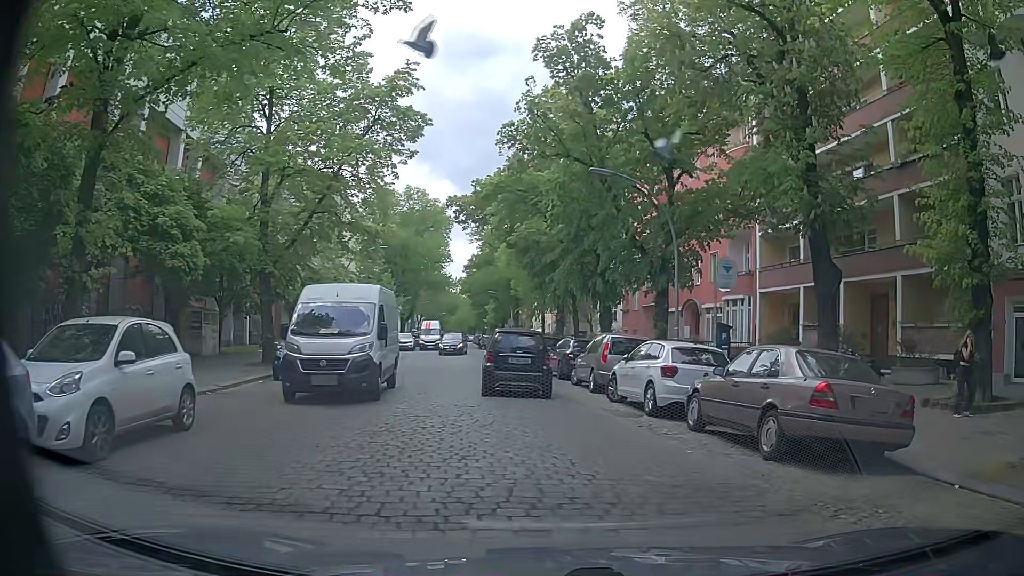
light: Day
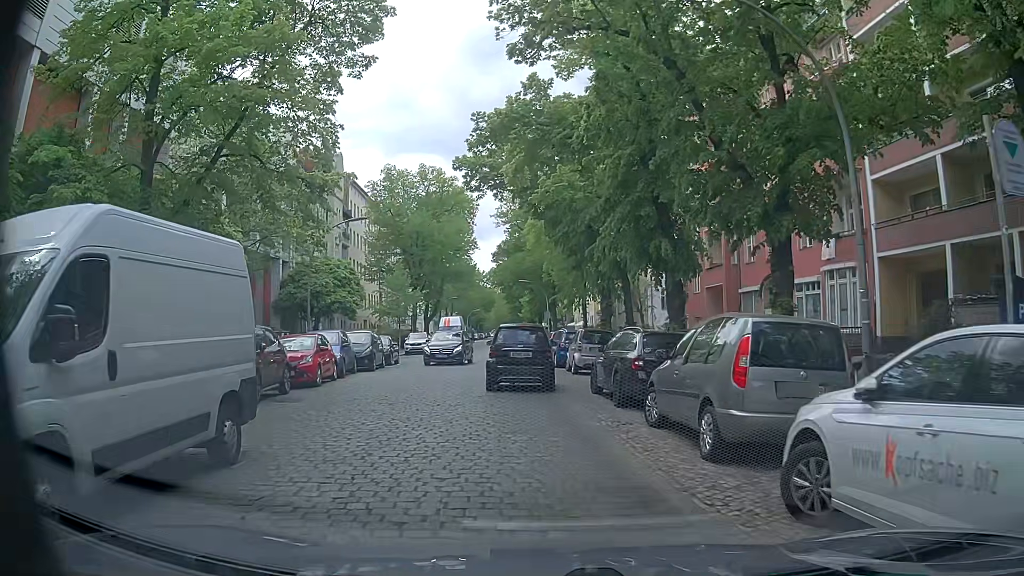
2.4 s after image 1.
(+0.4, +10.7) m; -2°
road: residential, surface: sett
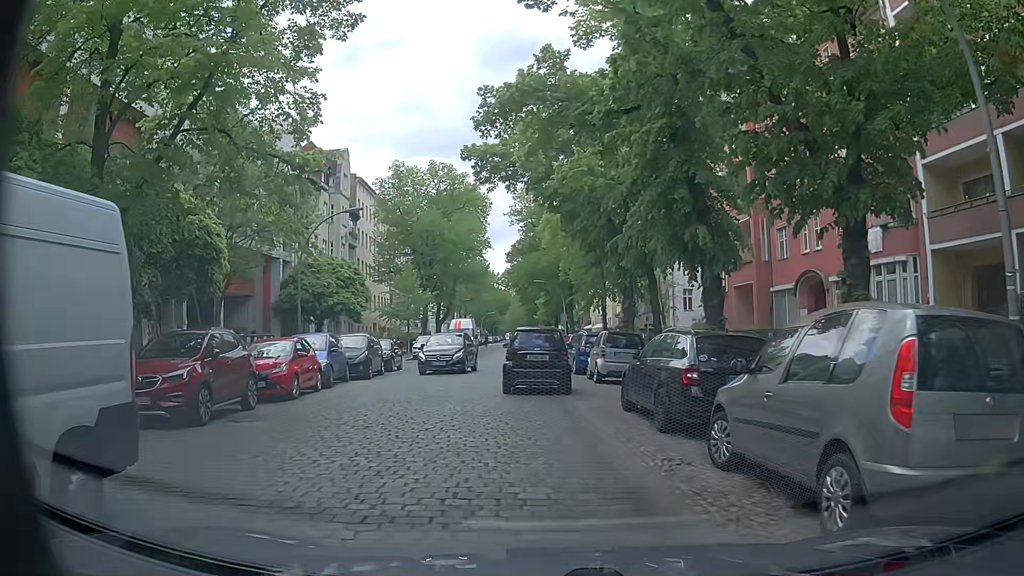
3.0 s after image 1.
(0.0, +3.0) m; -1°
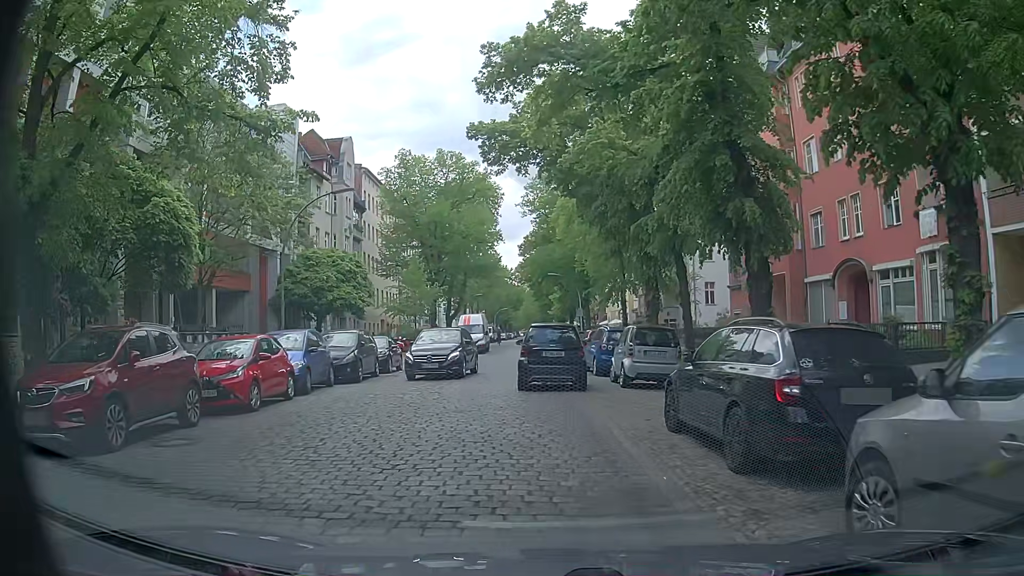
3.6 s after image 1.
(0.0, +3.1) m; 0°
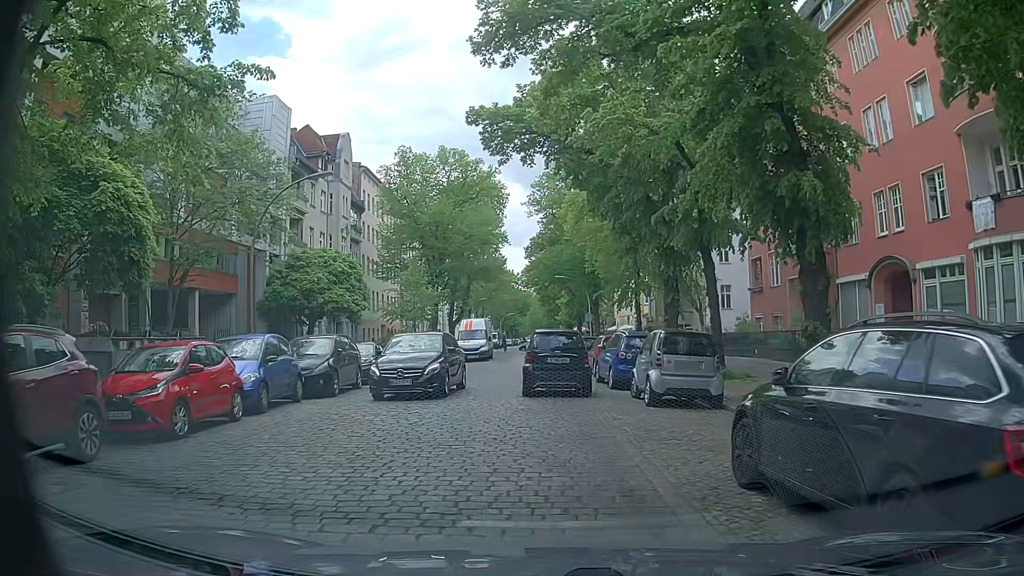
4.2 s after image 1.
(0.0, +3.1) m; -2°
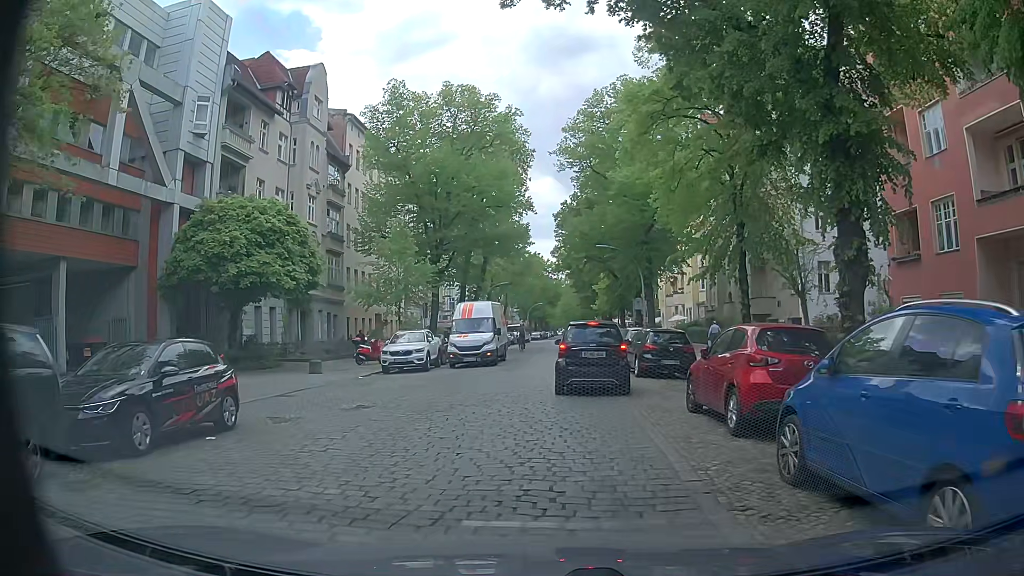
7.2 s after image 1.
(-0.2, +15.0) m; -1°
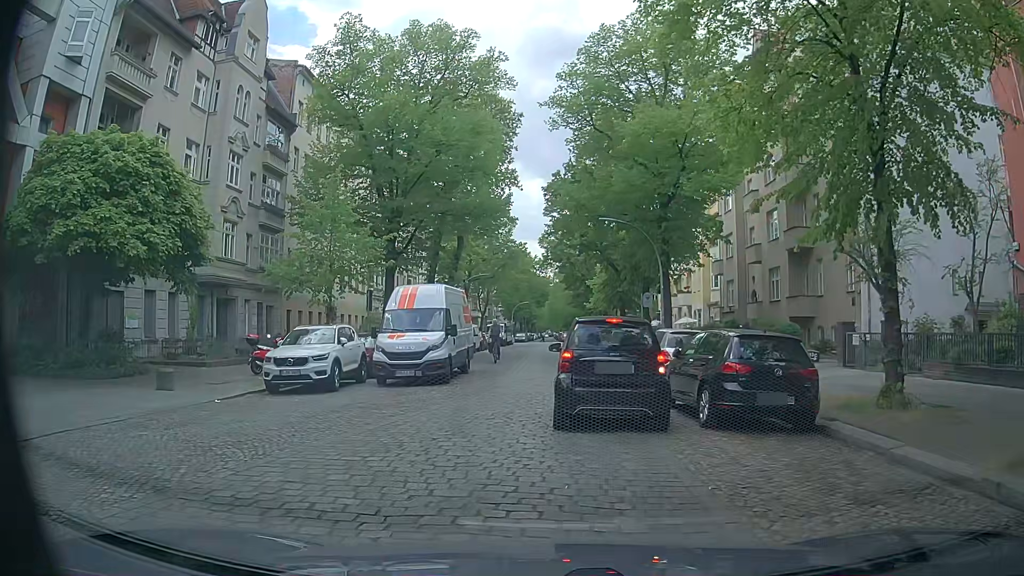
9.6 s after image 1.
(0.0, +10.0) m; -1°
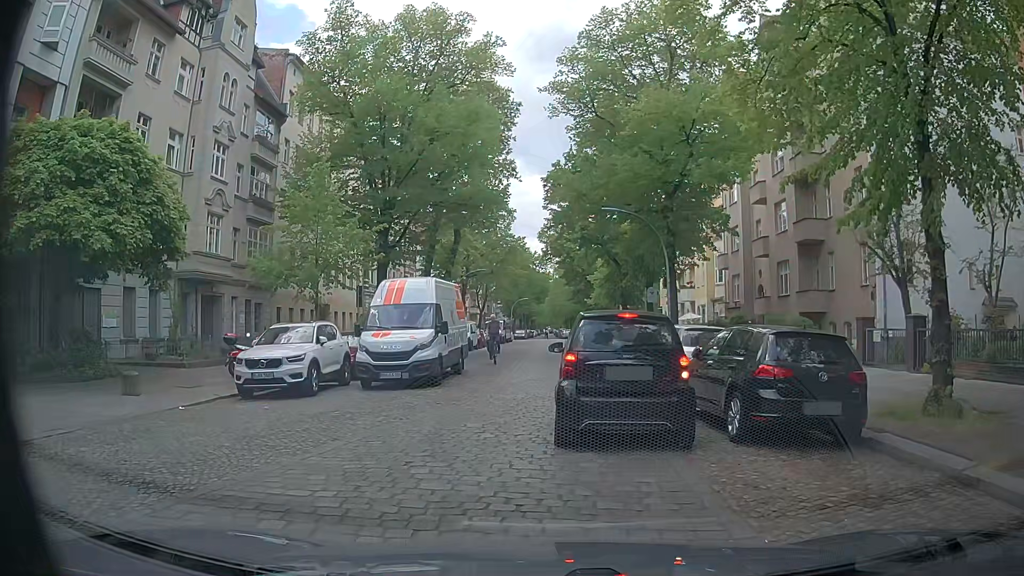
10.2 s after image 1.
(0.0, +1.4) m; +1°
